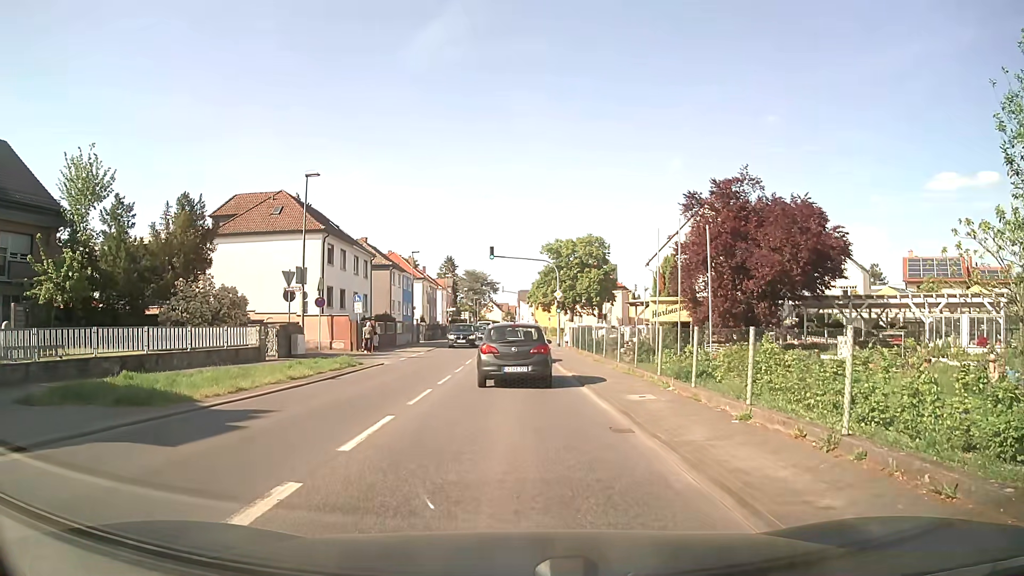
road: secondary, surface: asphalt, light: Day
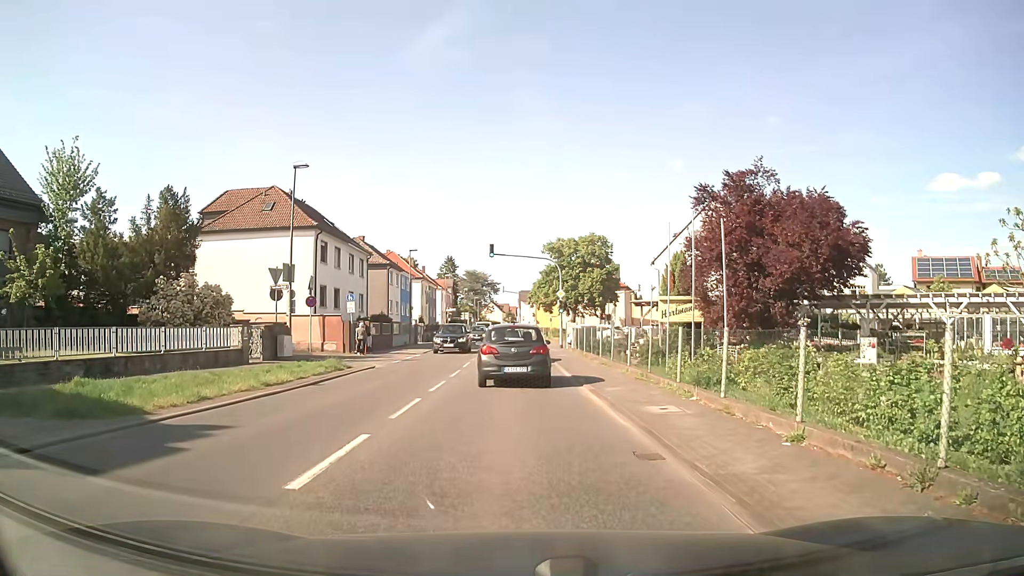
(0.0, +1.9) m; +2°
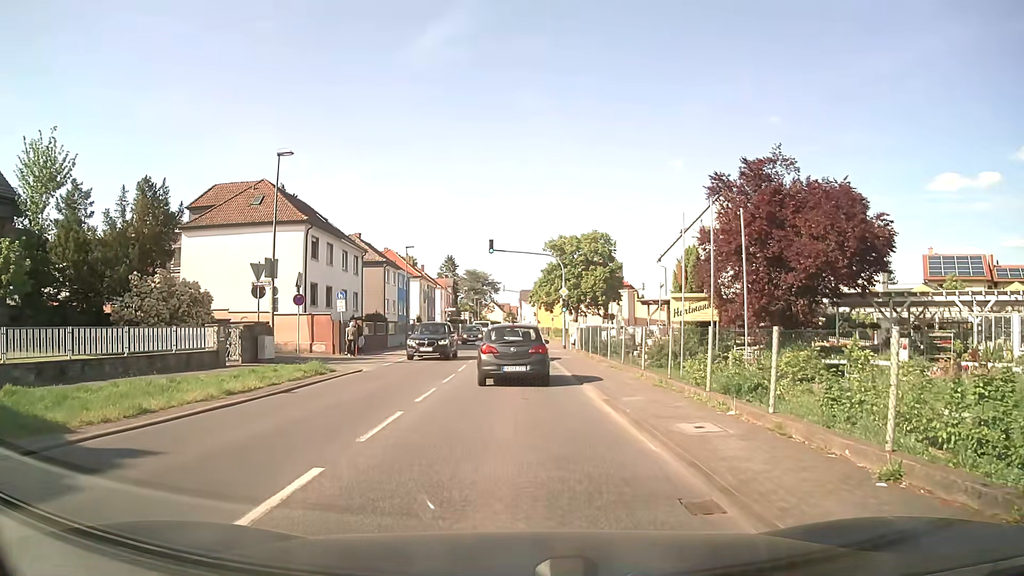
(0.0, +2.2) m; -1°
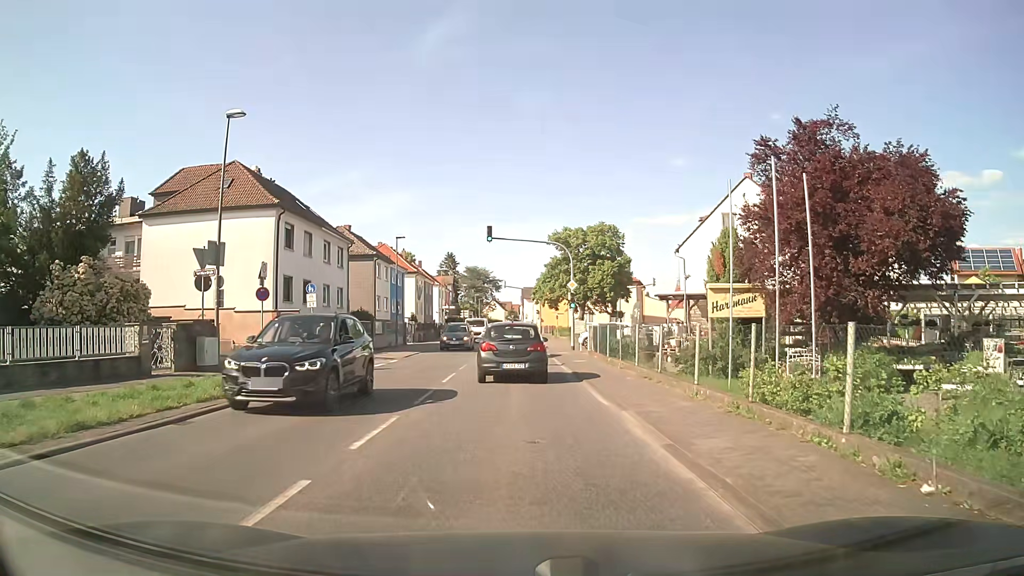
(0.0, +5.3) m; 0°
